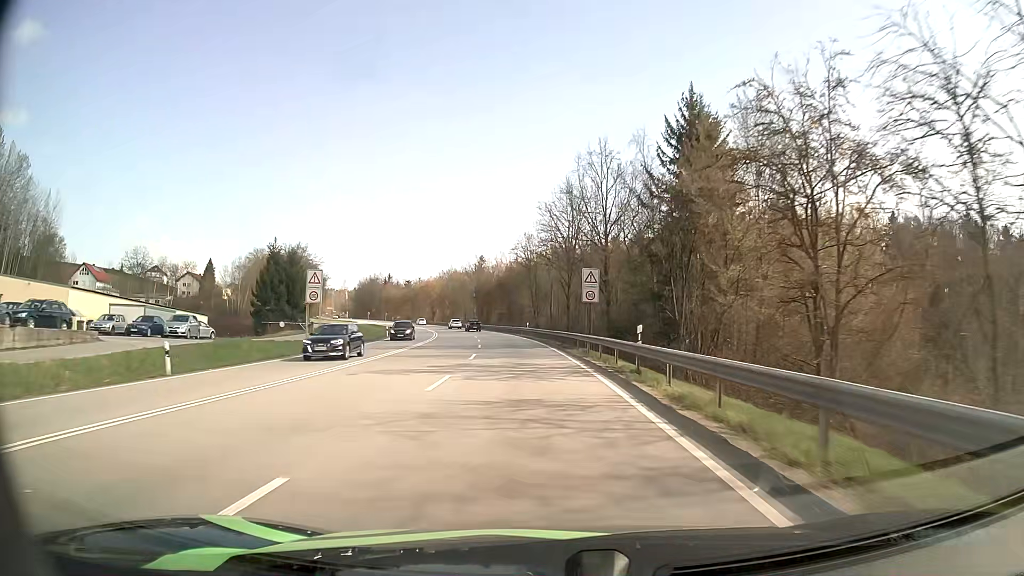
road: primary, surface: asphalt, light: Day
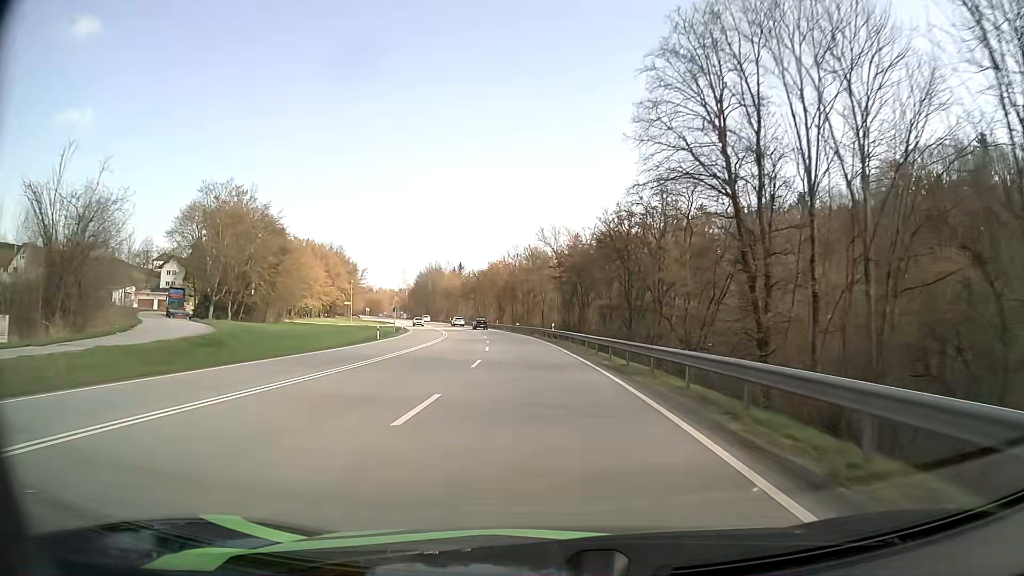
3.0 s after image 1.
(-4.8, +64.3) m; -8°
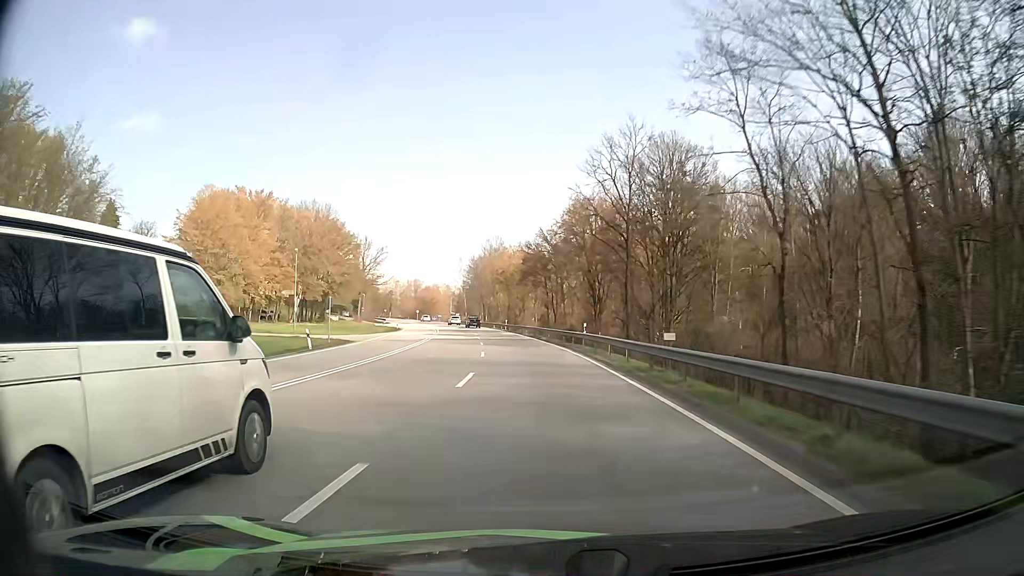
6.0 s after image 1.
(-4.6, +66.9) m; -8°
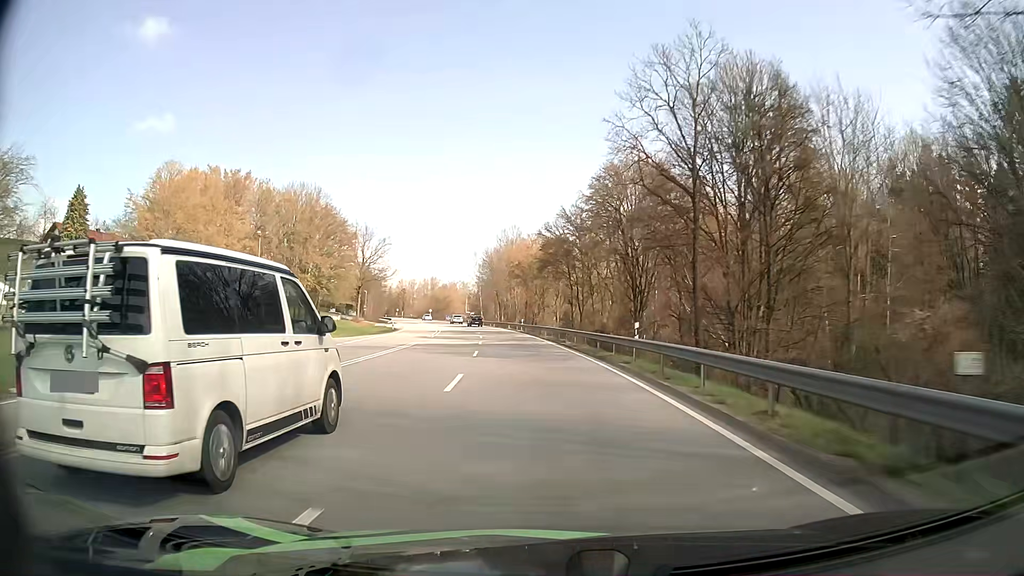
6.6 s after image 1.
(-0.2, +13.7) m; -2°
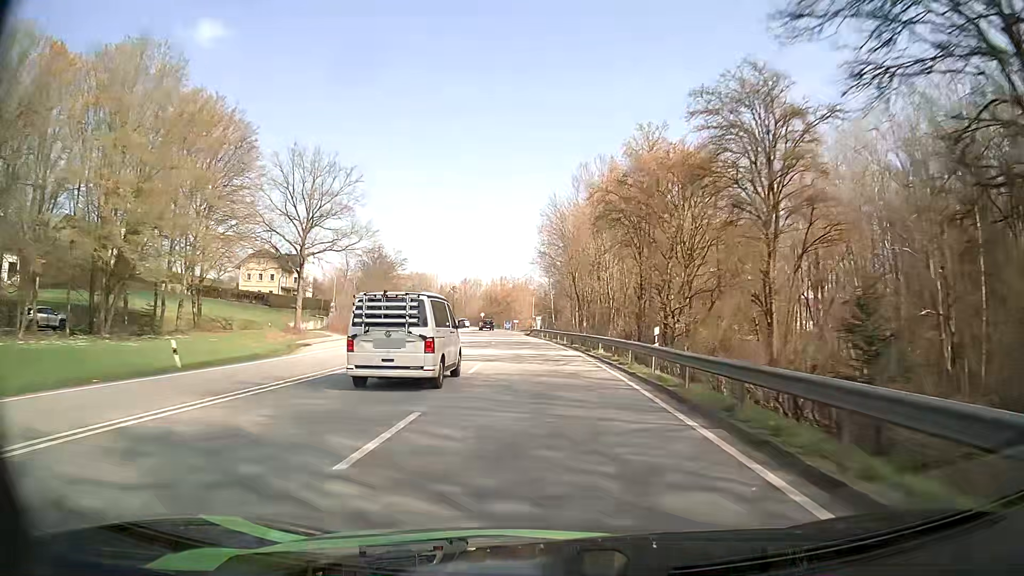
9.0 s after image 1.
(-3.6, +54.9) m; -7°
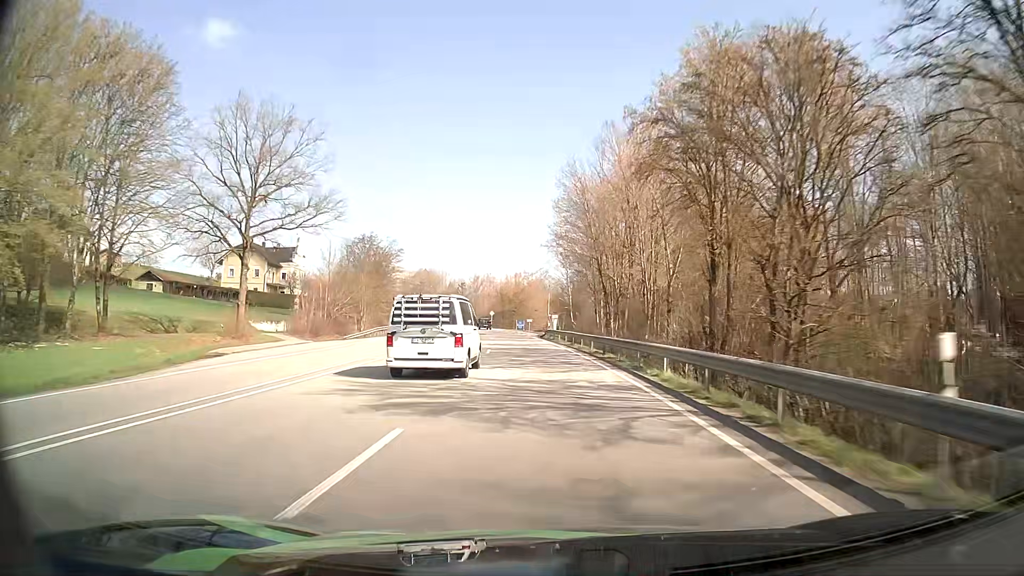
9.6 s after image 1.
(-0.2, +13.8) m; -1°
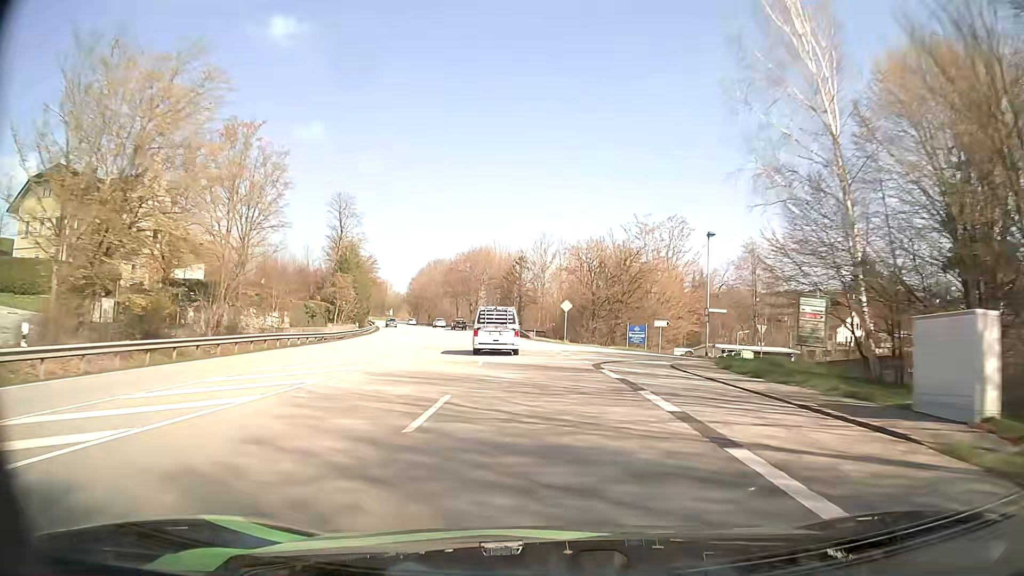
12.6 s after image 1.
(-4.5, +68.3) m; -8°
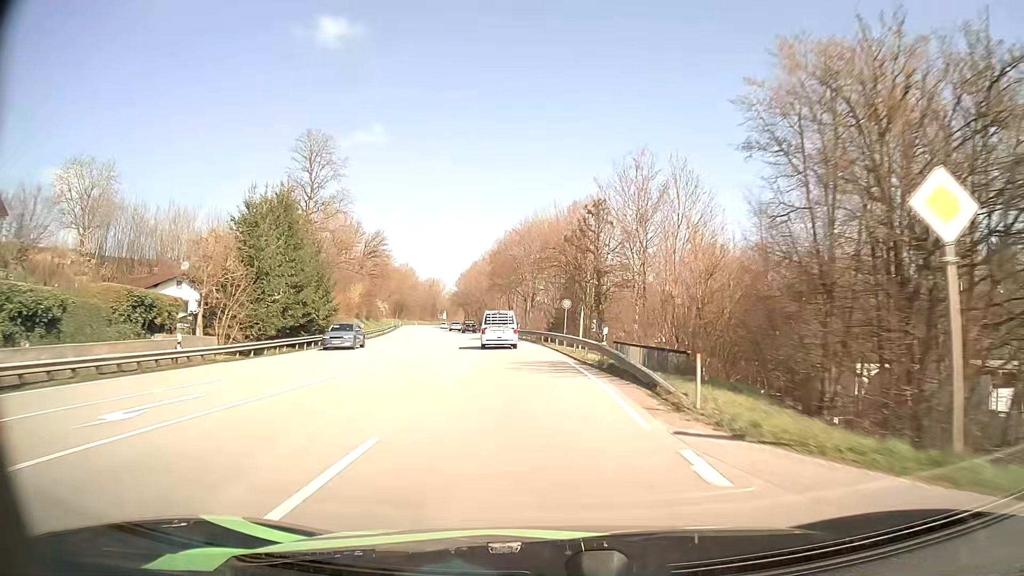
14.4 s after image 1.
(-1.9, +40.8) m; -6°
(0, +10) (-1, +20) (-1, +30) (-2, +40) (-4, +50) (-5, +60) (-6, +70) (-8, +79) (-10, +89) (-12, +99) m
